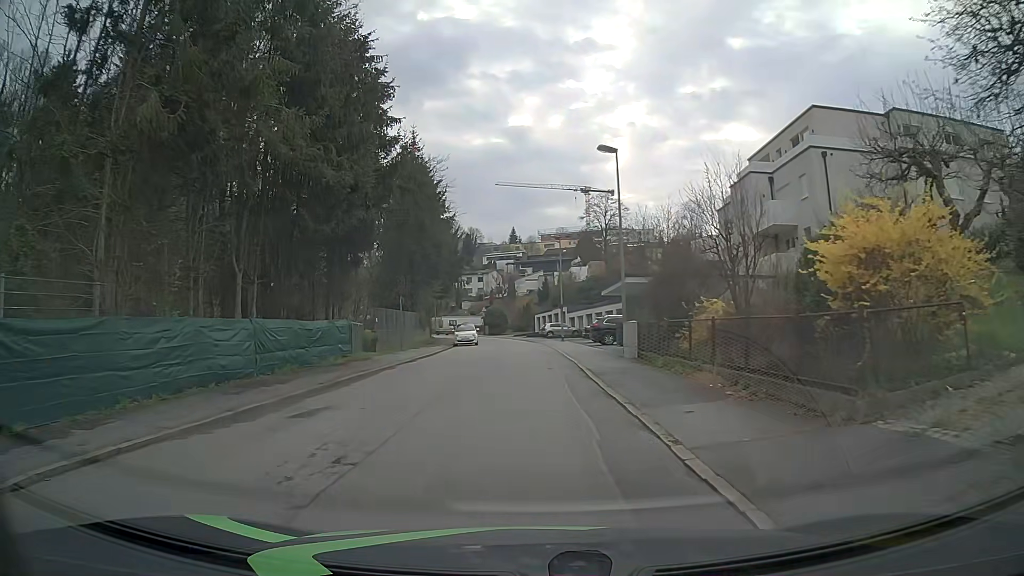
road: residential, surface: asphalt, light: Day
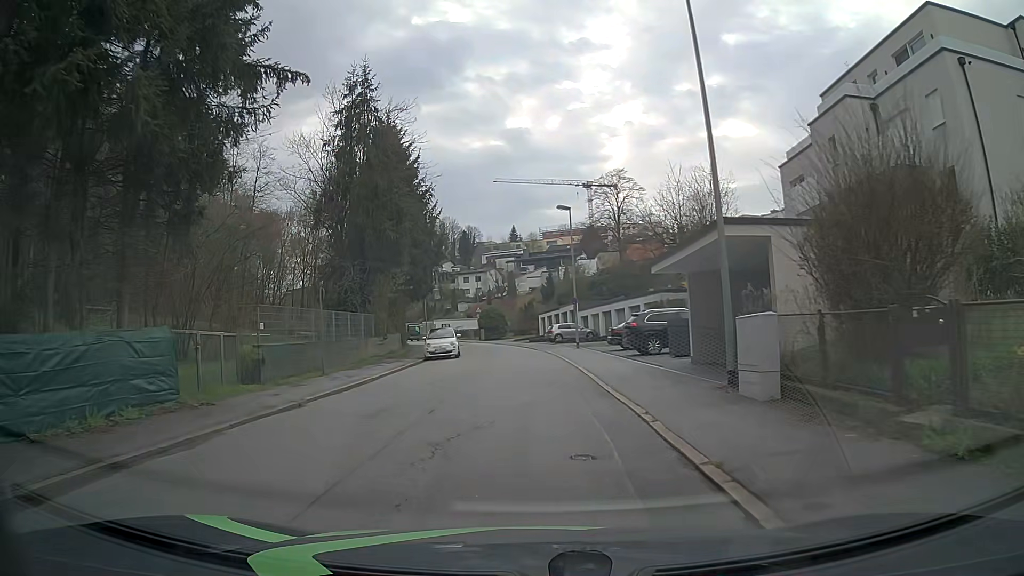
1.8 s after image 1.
(-0.1, +13.5) m; -1°
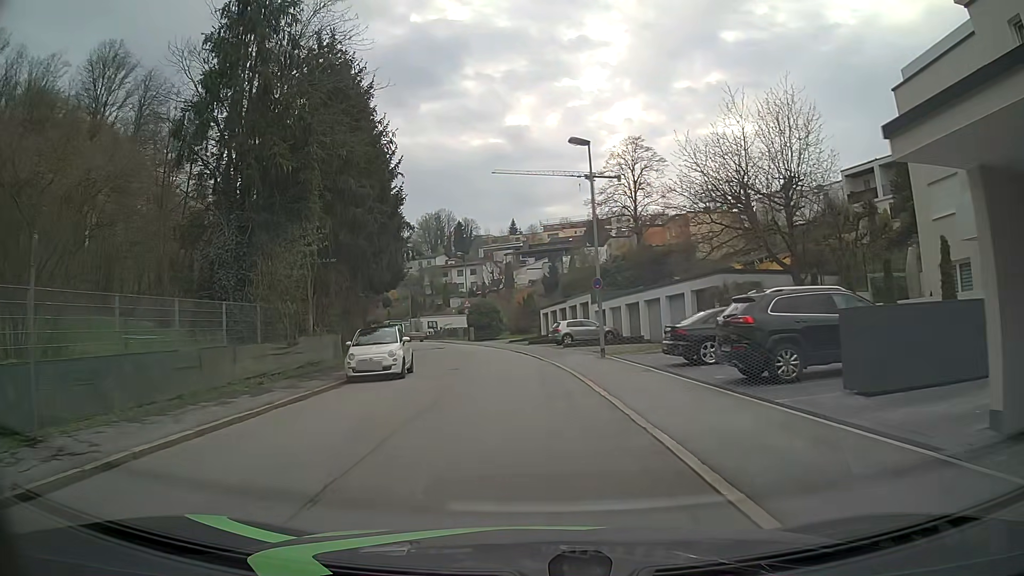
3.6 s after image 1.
(+0.1, +13.5) m; 0°
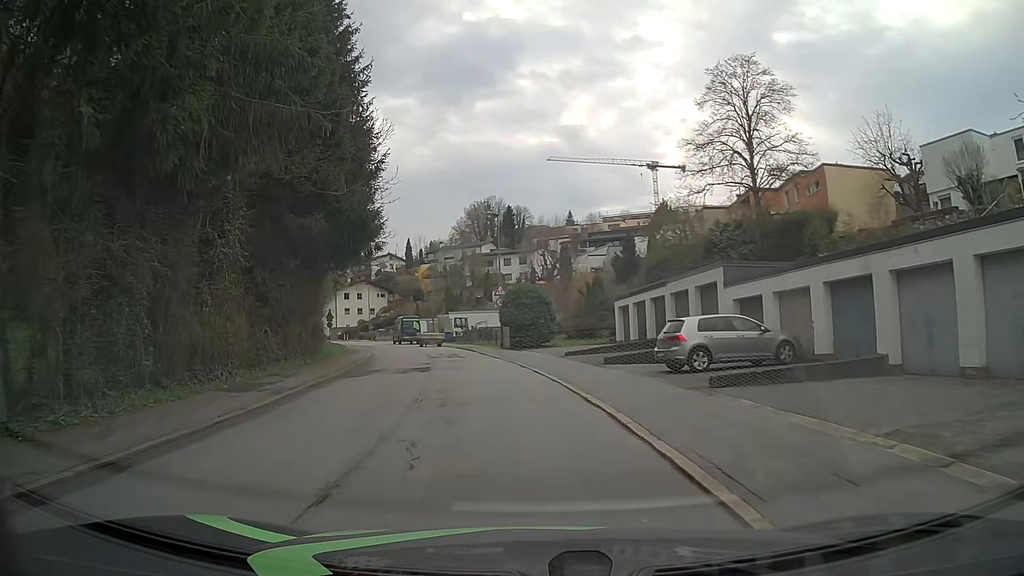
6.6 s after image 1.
(-0.5, +22.6) m; -5°
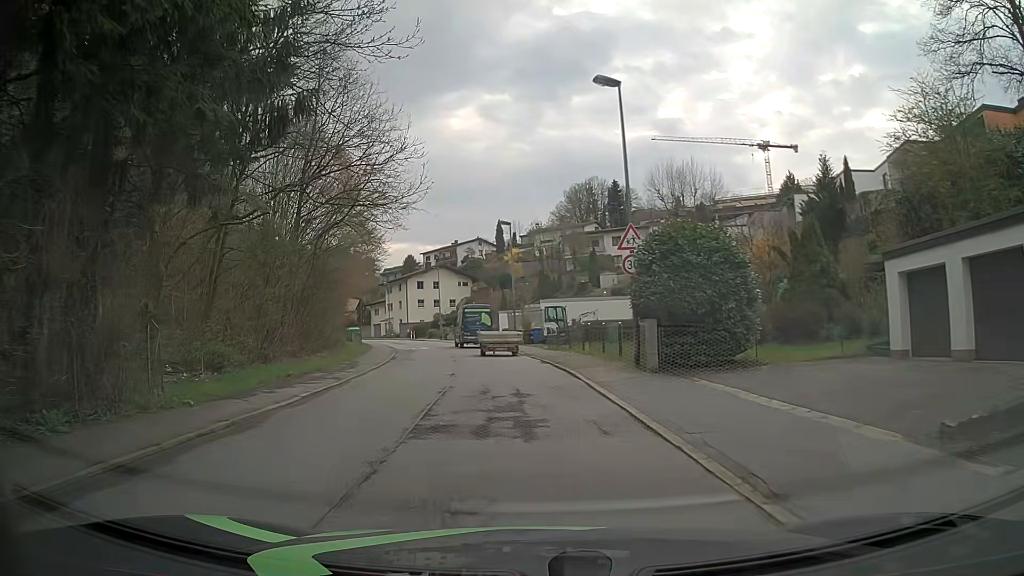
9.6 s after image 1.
(-1.2, +22.4) m; -7°
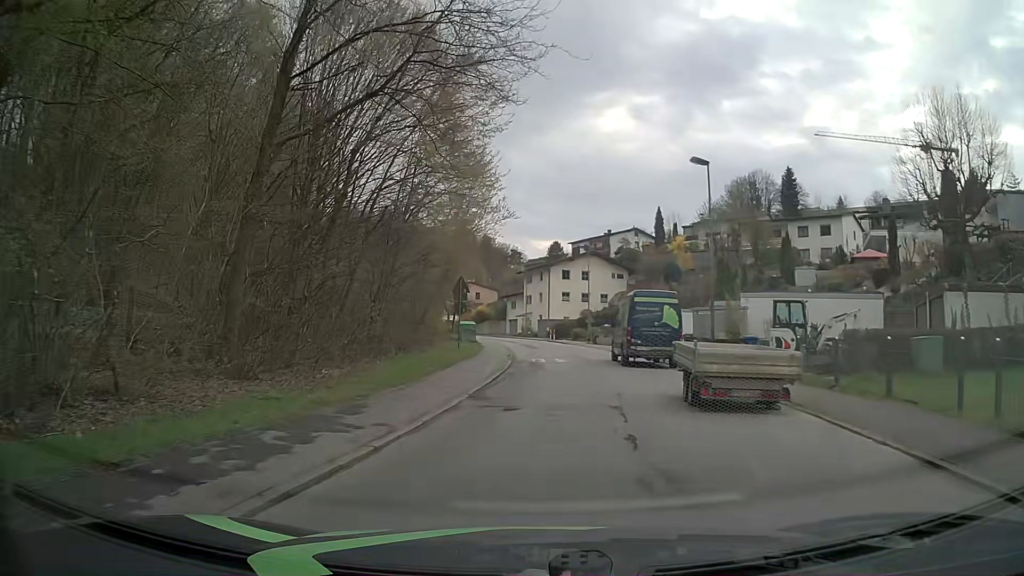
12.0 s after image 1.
(-2.3, +17.7) m; -14°
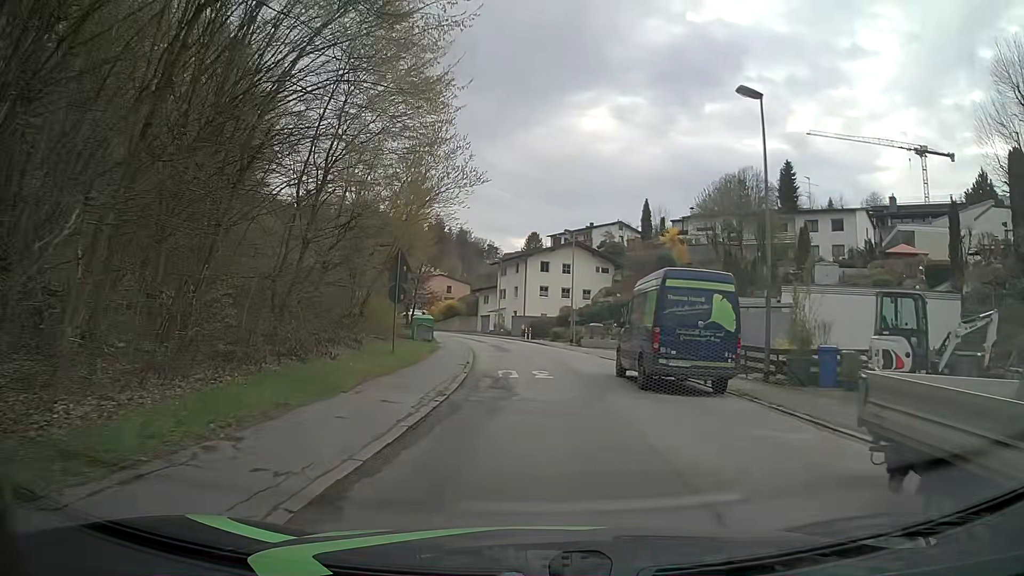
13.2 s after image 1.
(+0.1, +9.0) m; +2°
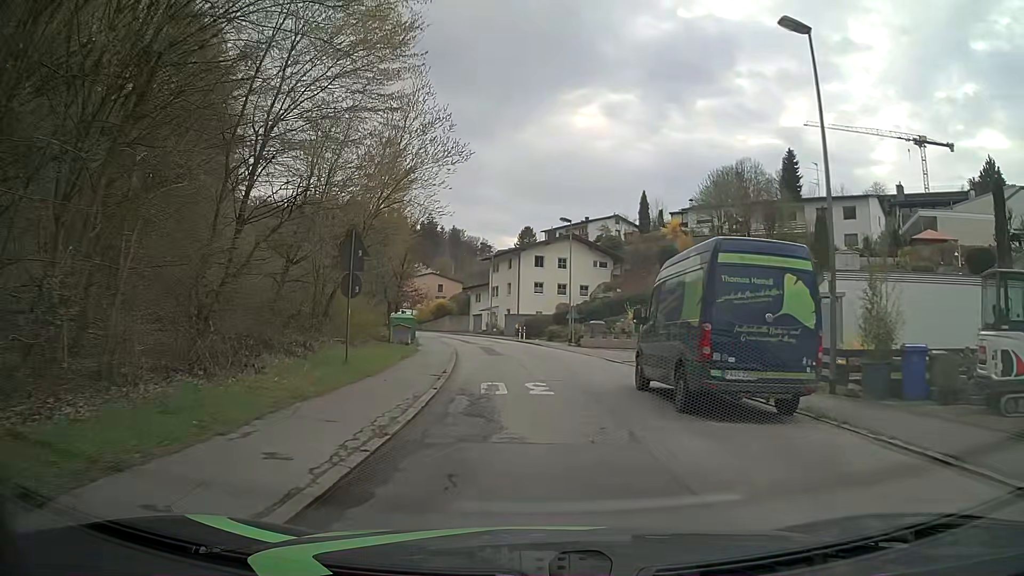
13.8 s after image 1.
(+0.1, +4.5) m; 0°
